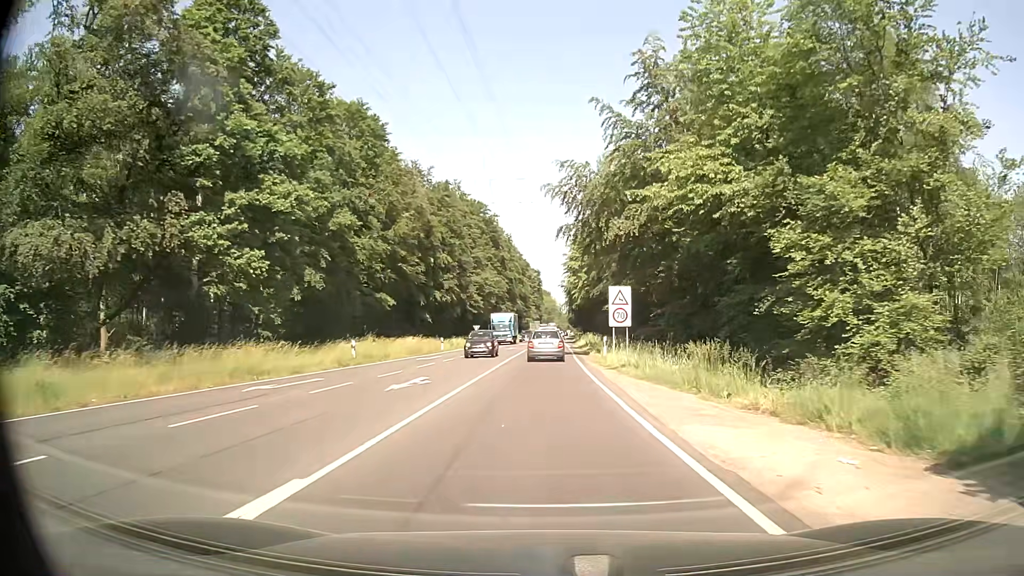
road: secondary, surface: asphalt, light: Day
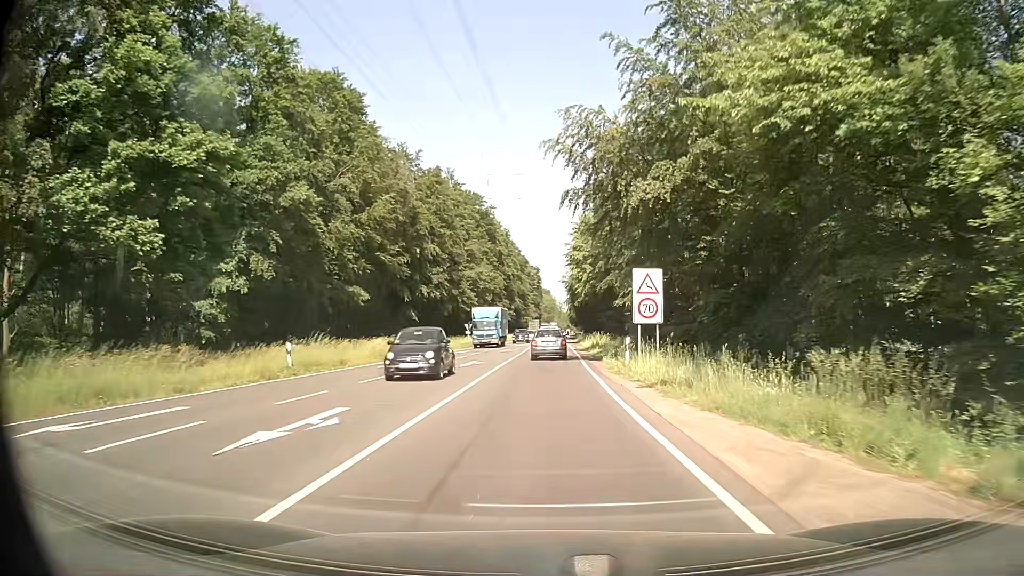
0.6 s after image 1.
(0.0, +8.5) m; 0°
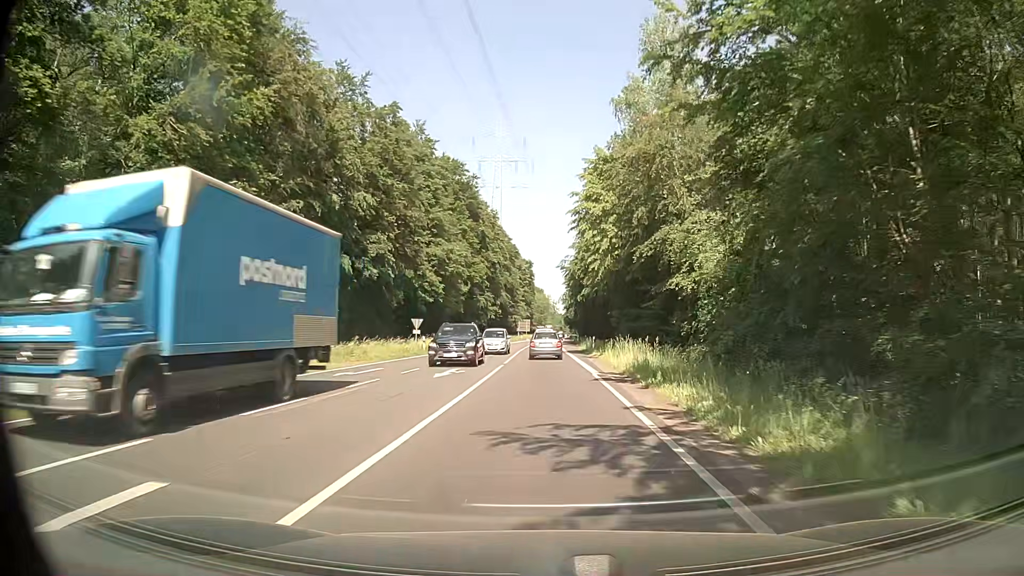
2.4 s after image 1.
(+0.1, +26.2) m; 0°
(0, +10) (0, +20) (0, +30) (+1, +40) (+1, +50) (+1, +60) (+1, +70) (+1, +80) (+2, +90) (+2, +100) m
